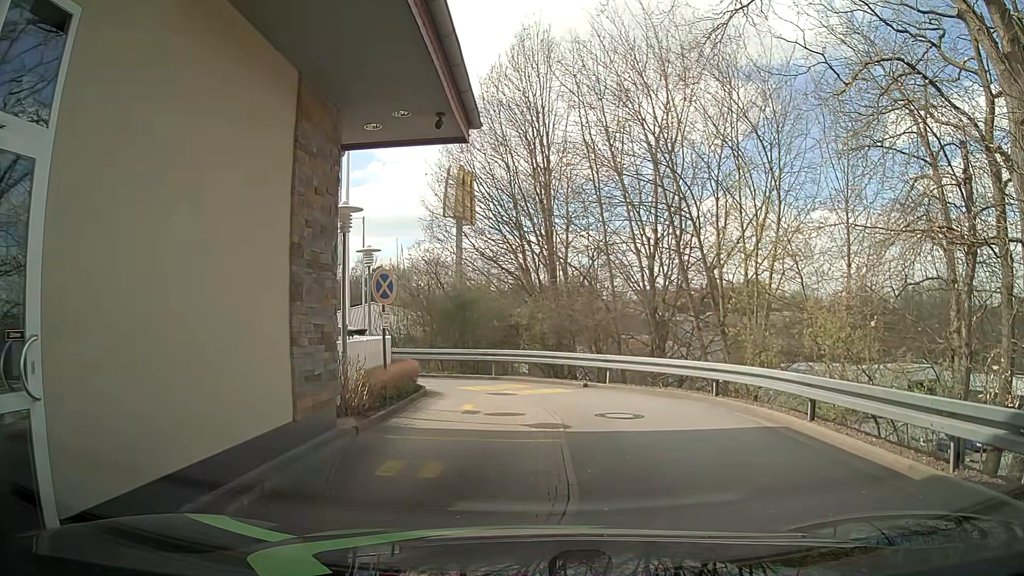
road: tertiary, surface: asphalt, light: Day
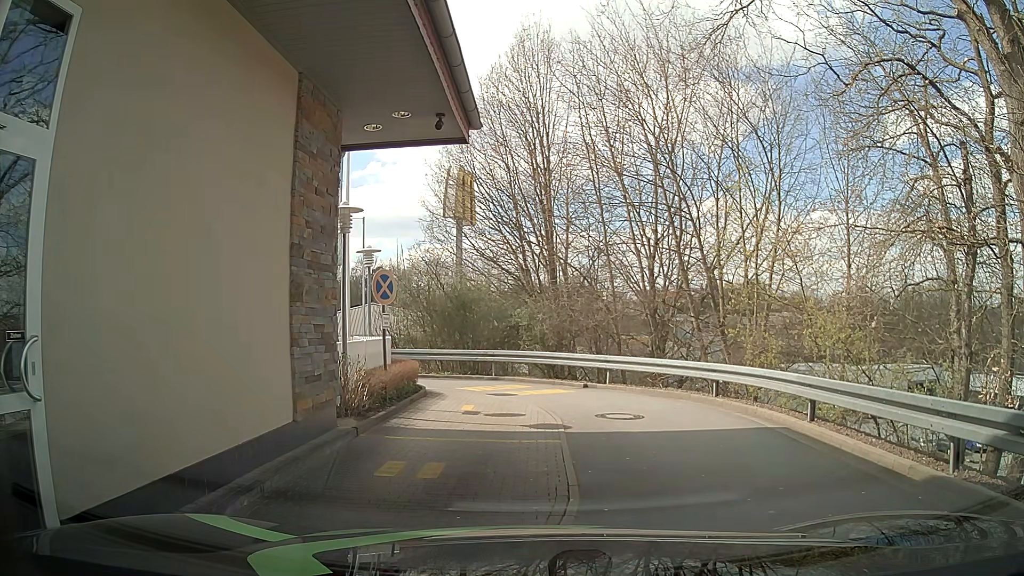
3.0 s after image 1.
(0.0, +0.1) m; 0°
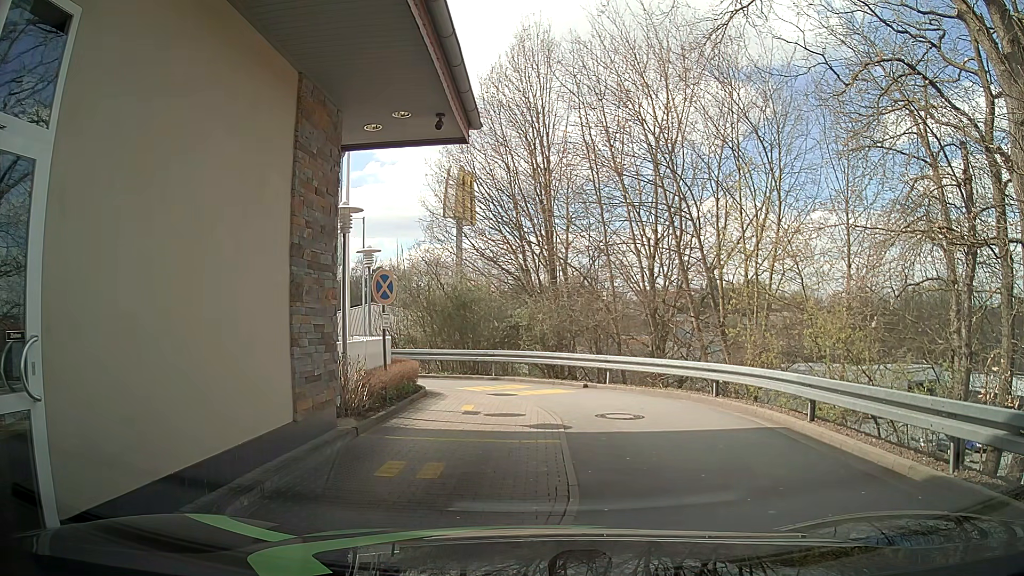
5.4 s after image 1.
(0.0, 0.0) m; 0°
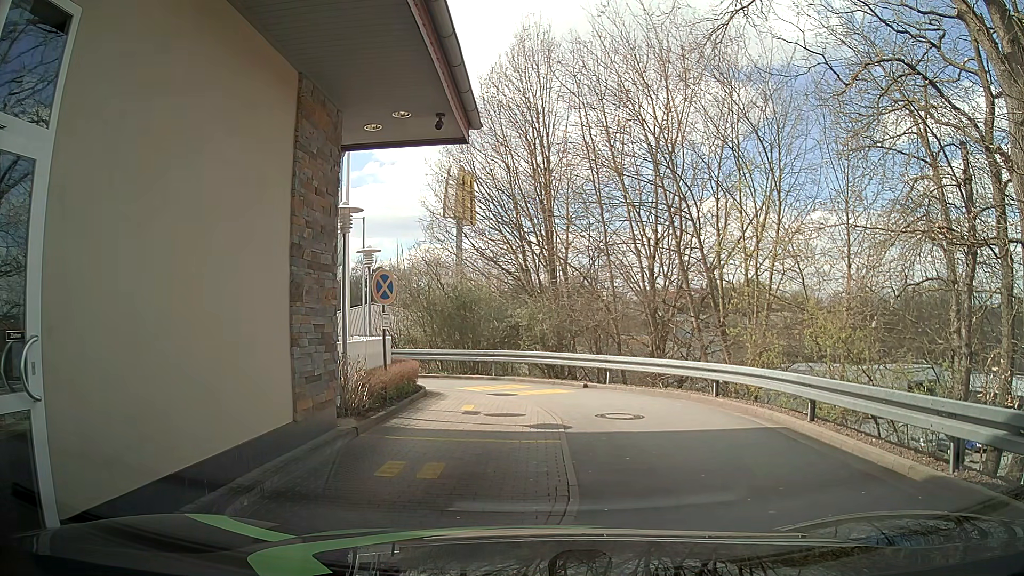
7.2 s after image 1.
(0.0, 0.0) m; 0°
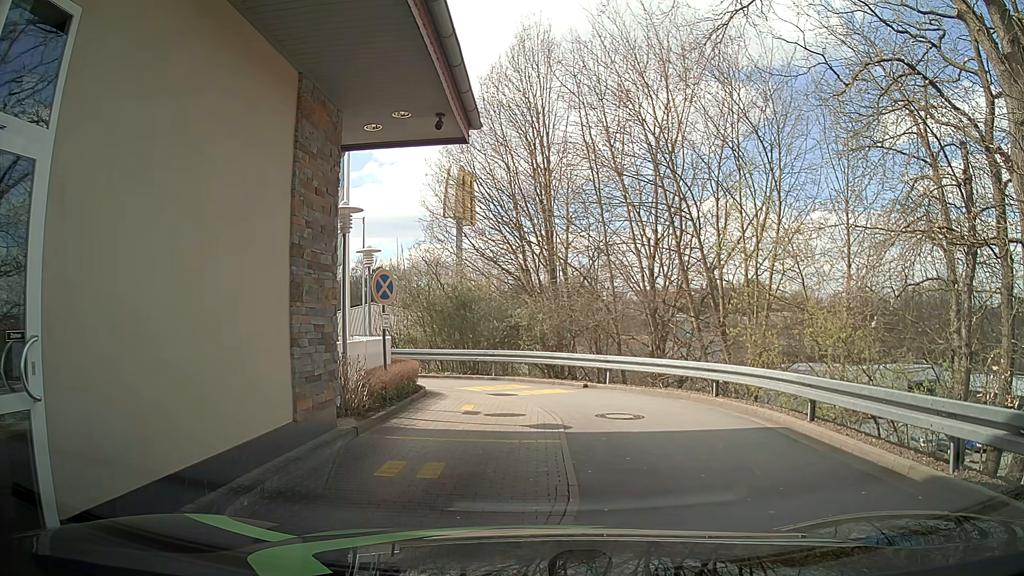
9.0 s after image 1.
(0.0, 0.0) m; 0°
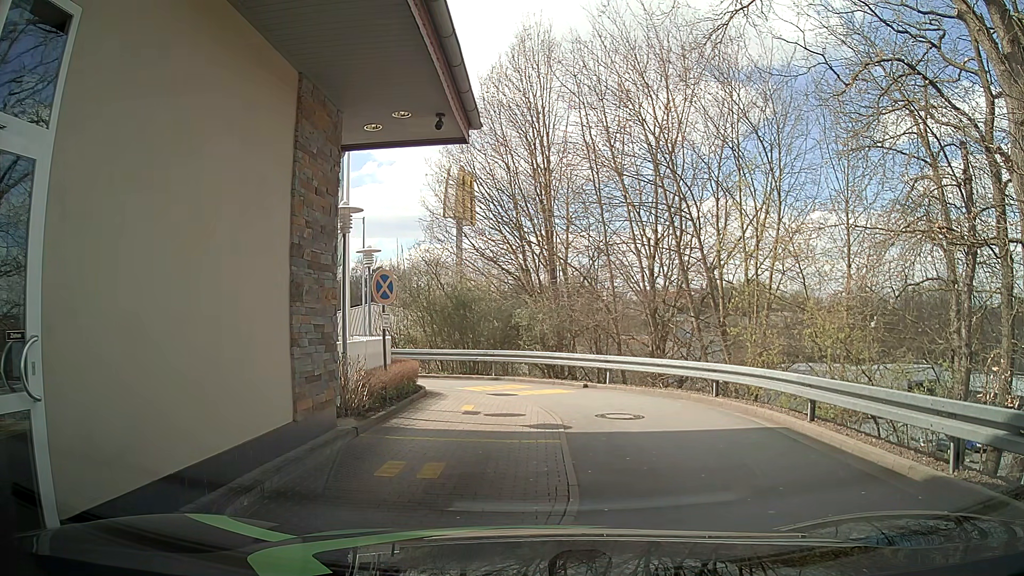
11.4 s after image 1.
(0.0, 0.0) m; 0°
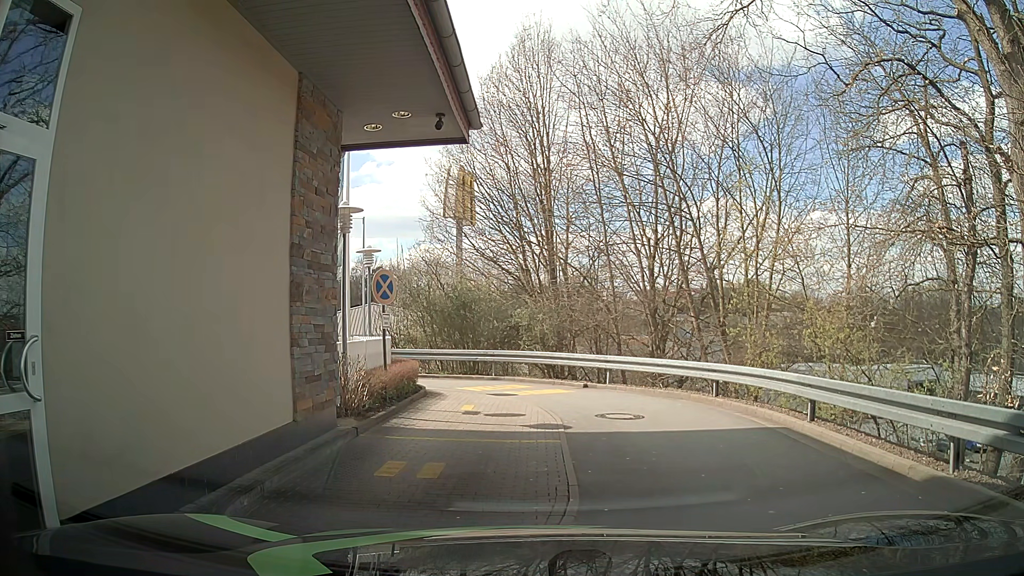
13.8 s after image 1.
(0.0, 0.0) m; 0°
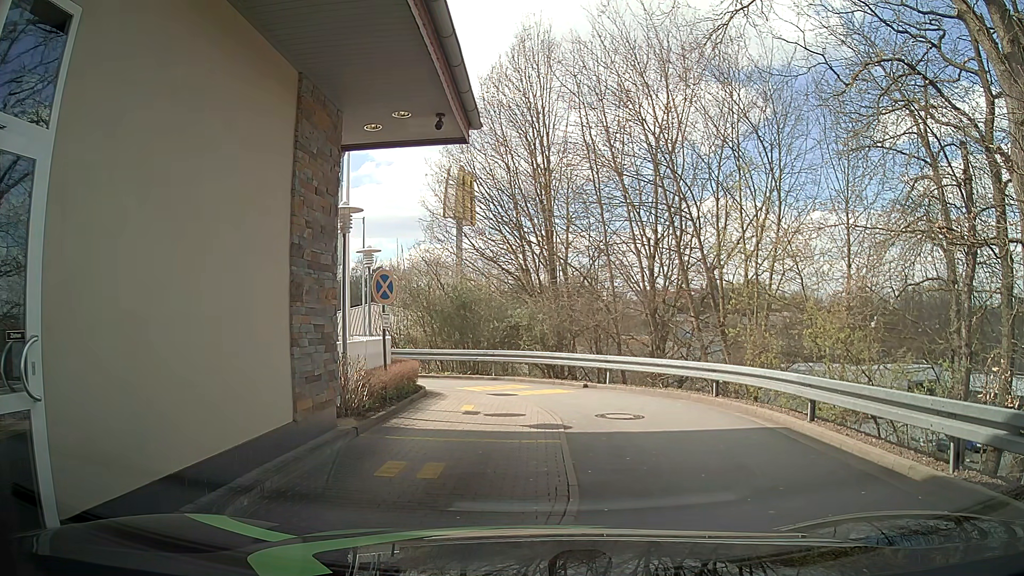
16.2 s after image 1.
(0.0, 0.0) m; 0°
